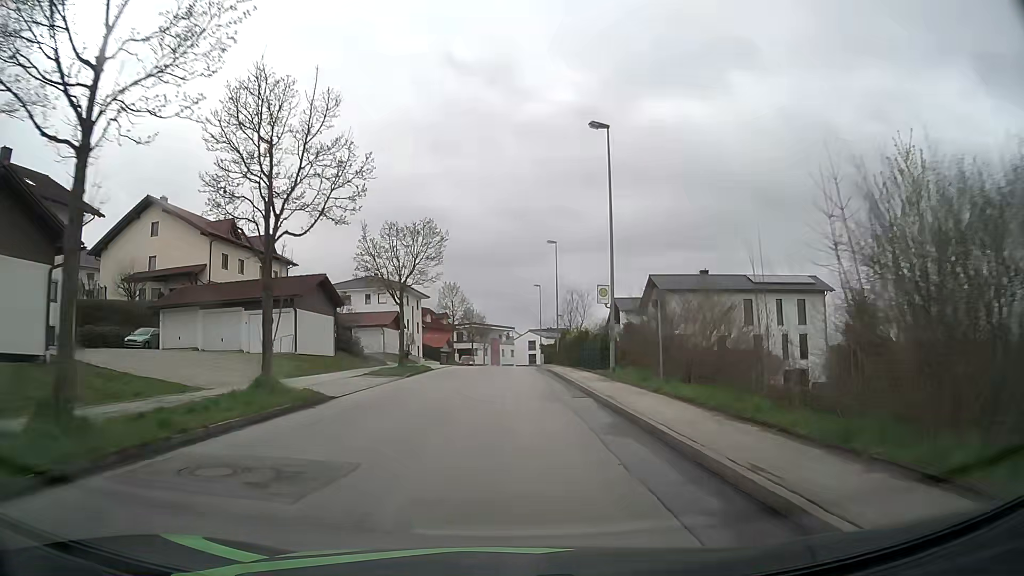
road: residential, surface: asphalt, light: Day
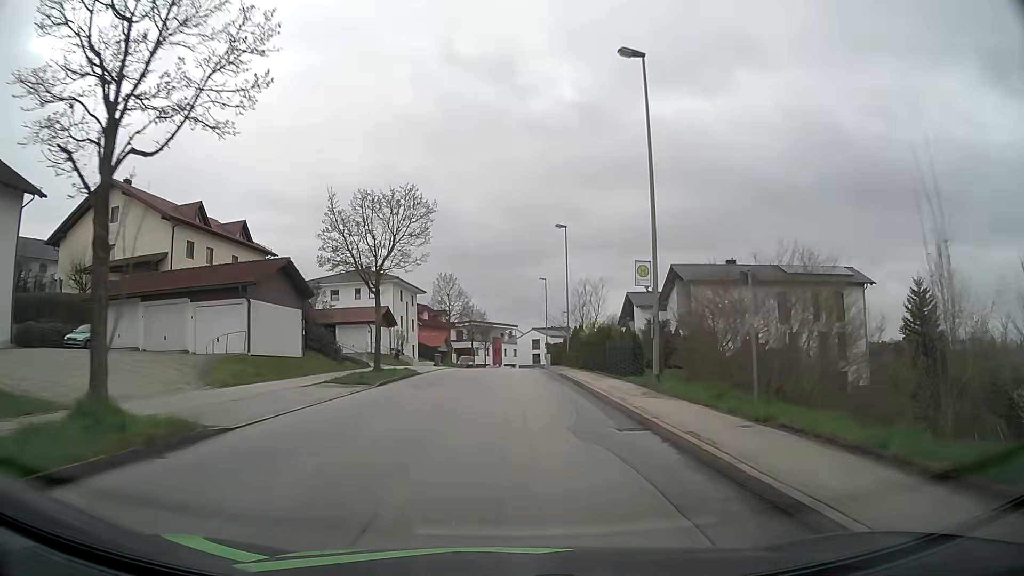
(0.0, +7.1) m; 0°
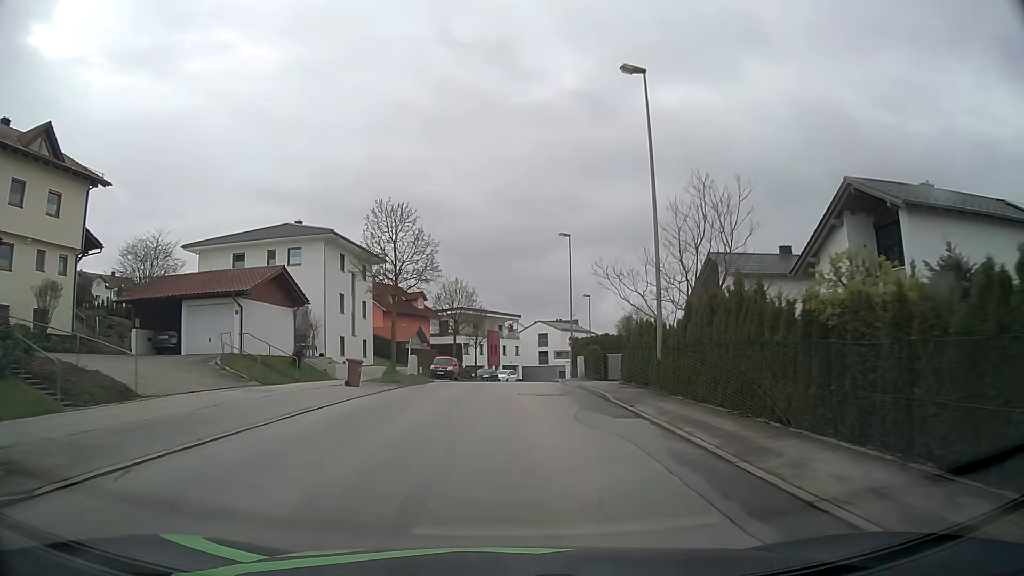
(-0.2, +28.3) m; 0°
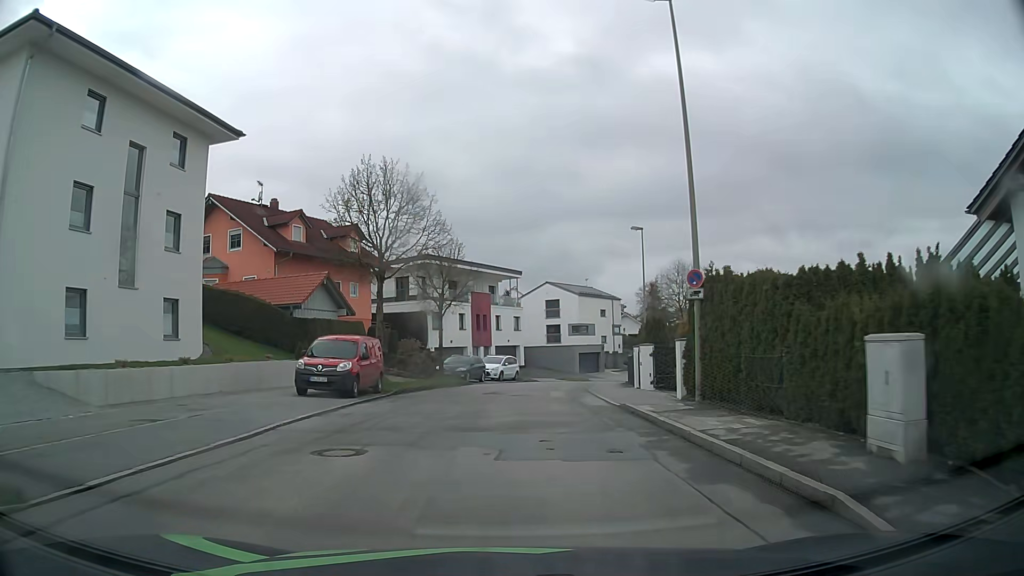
(+0.2, +31.5) m; 0°
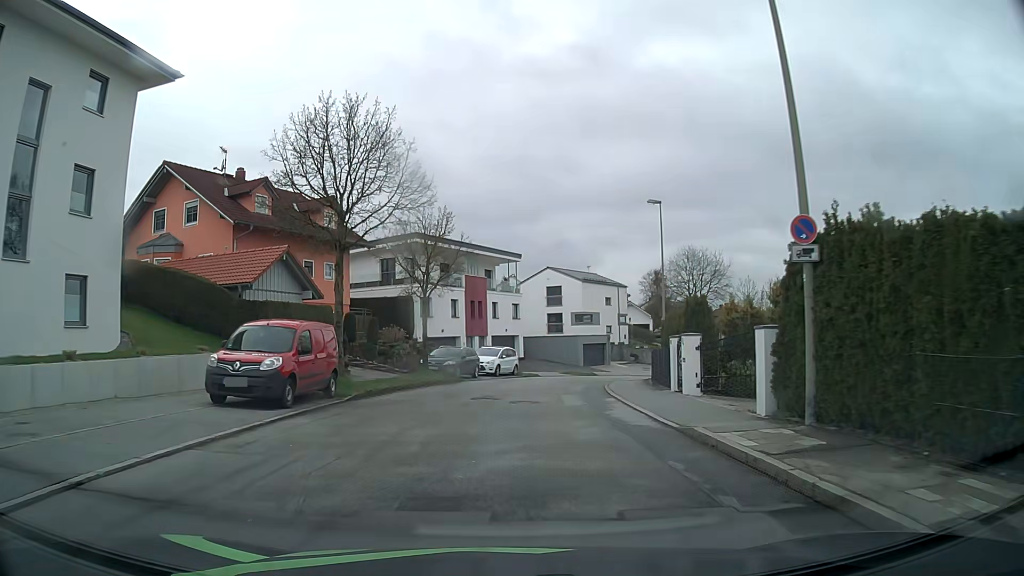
(0.0, +5.8) m; 0°
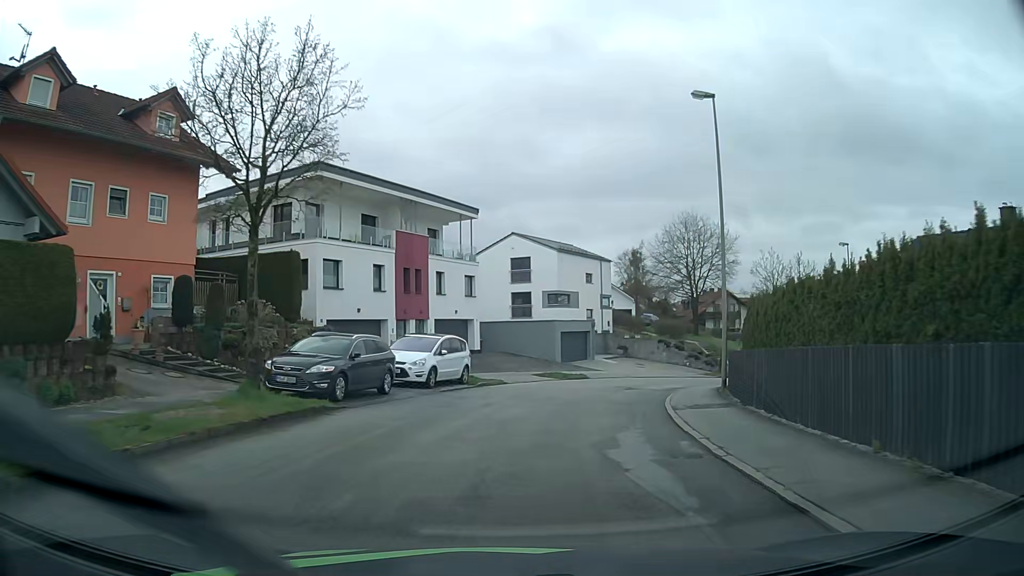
(+0.4, +16.3) m; +4°
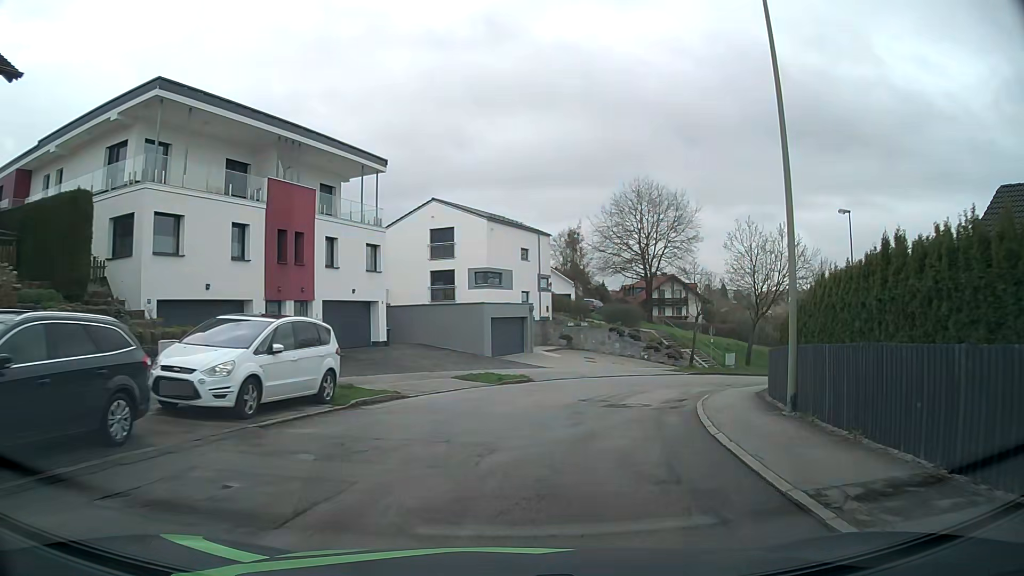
(+0.4, +10.0) m; +6°
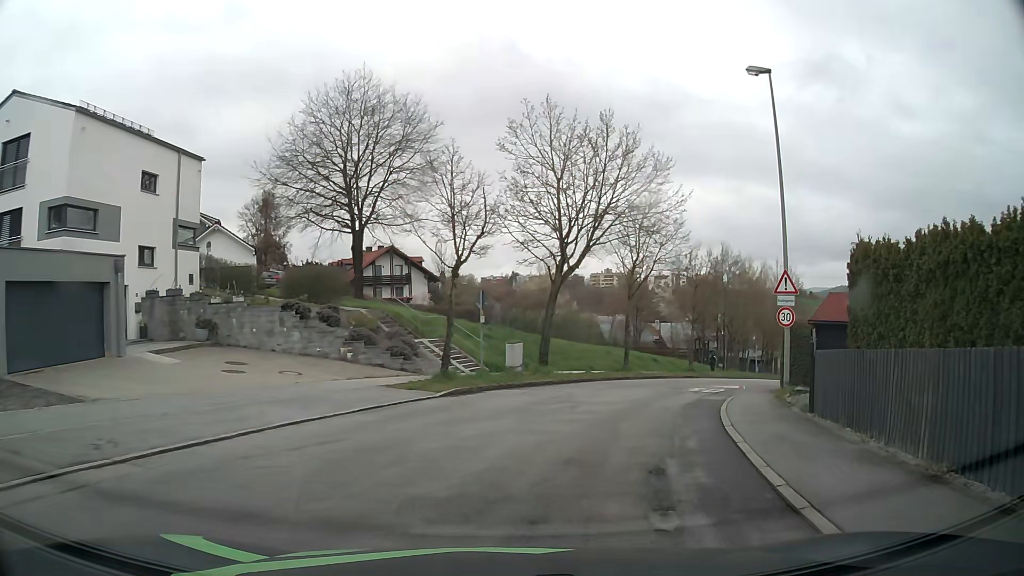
(+3.9, +21.0) m; +23°
(+1, +10) (+4, +19) (+9, +28) (+15, +36) (+21, +44) (+27, +52) (+33, +60) (+39, +68) (+45, +76) (+50, +85) m
